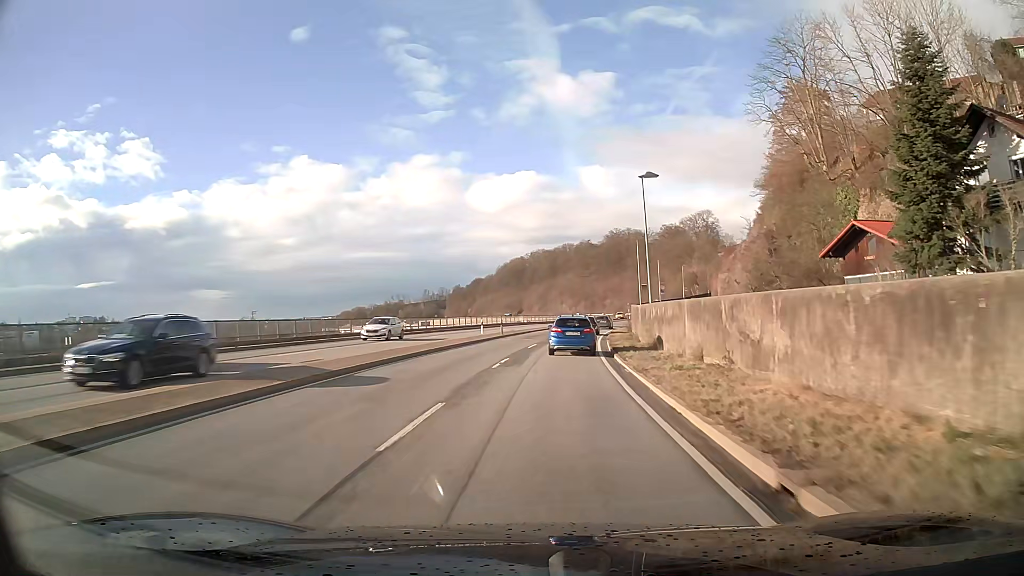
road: primary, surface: asphalt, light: Day
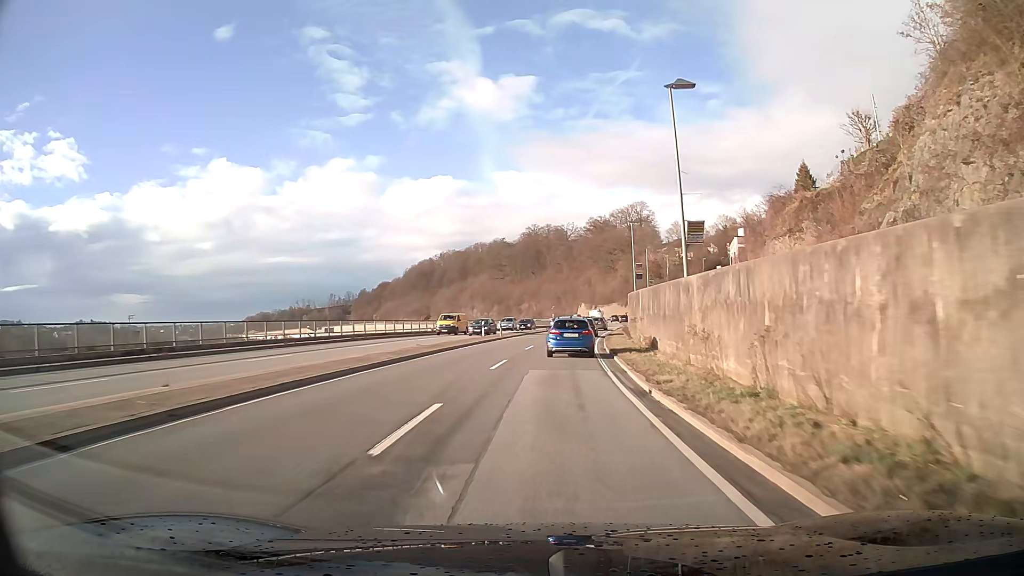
(+3.1, +48.9) m; +7°
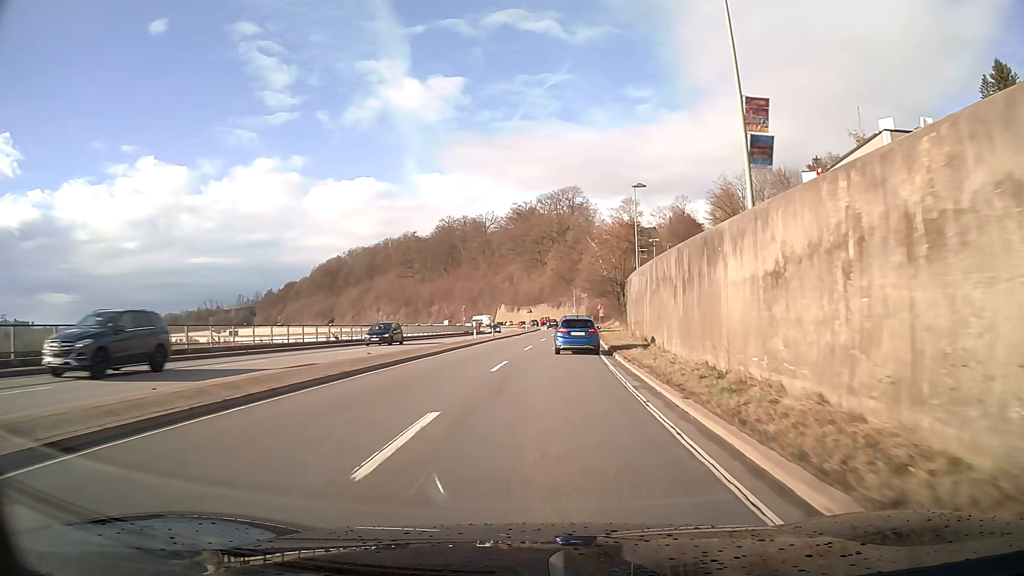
(+3.1, +49.2) m; +7°
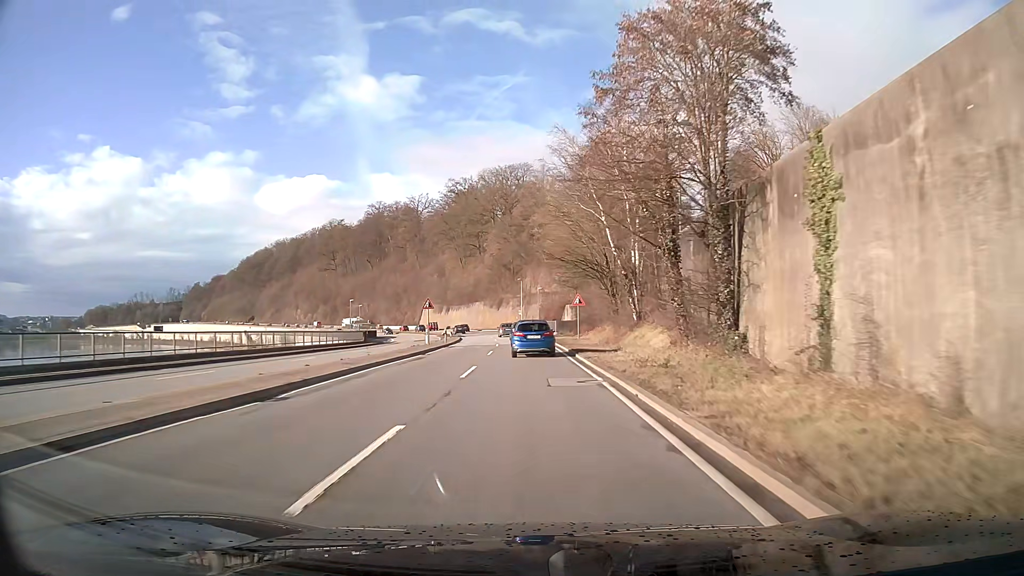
(+2.4, +49.7) m; +4°
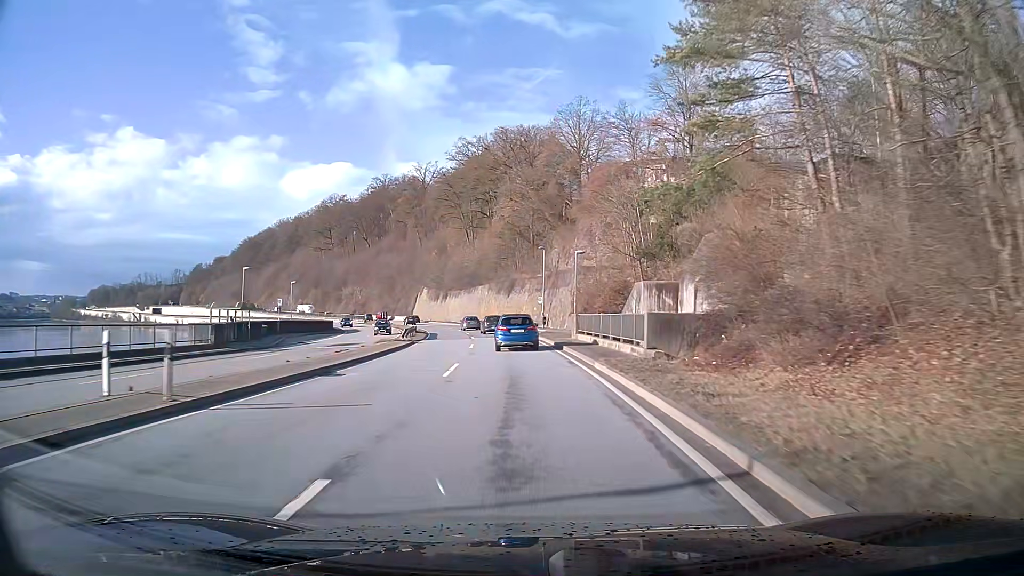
(-0.5, +40.3) m; -2°
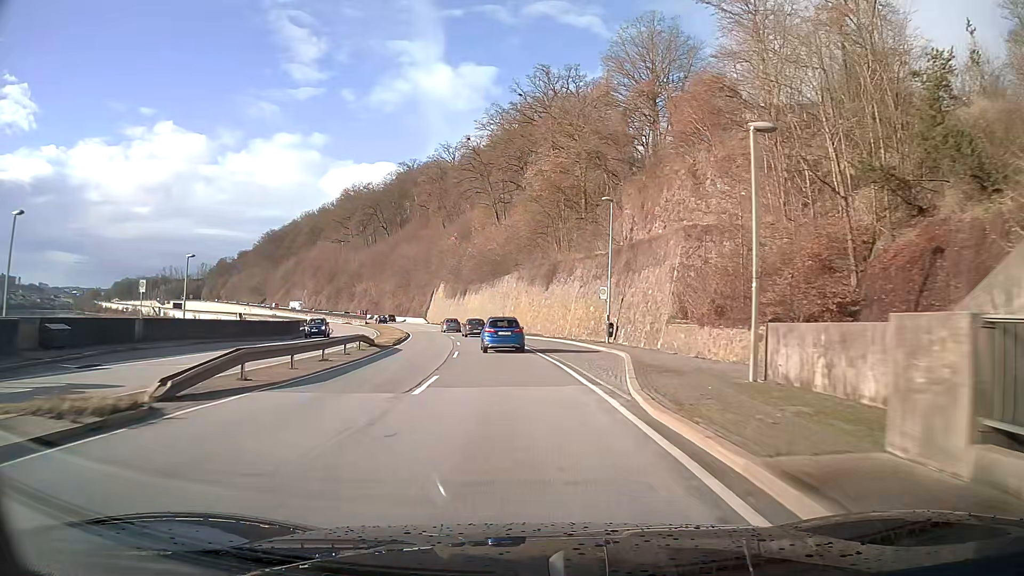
(-1.0, +30.3) m; -4°
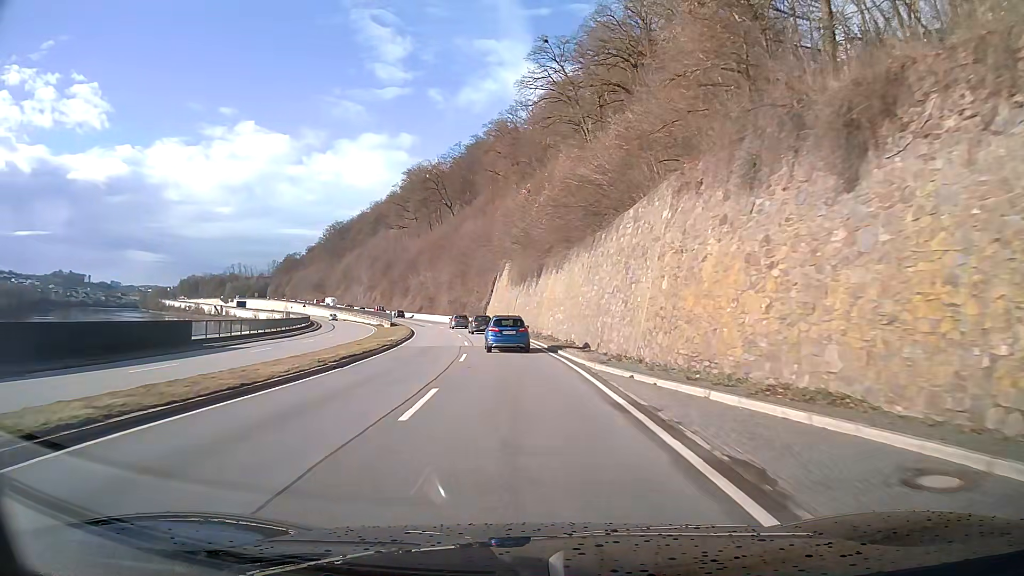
(-2.7, +40.3) m; -8°
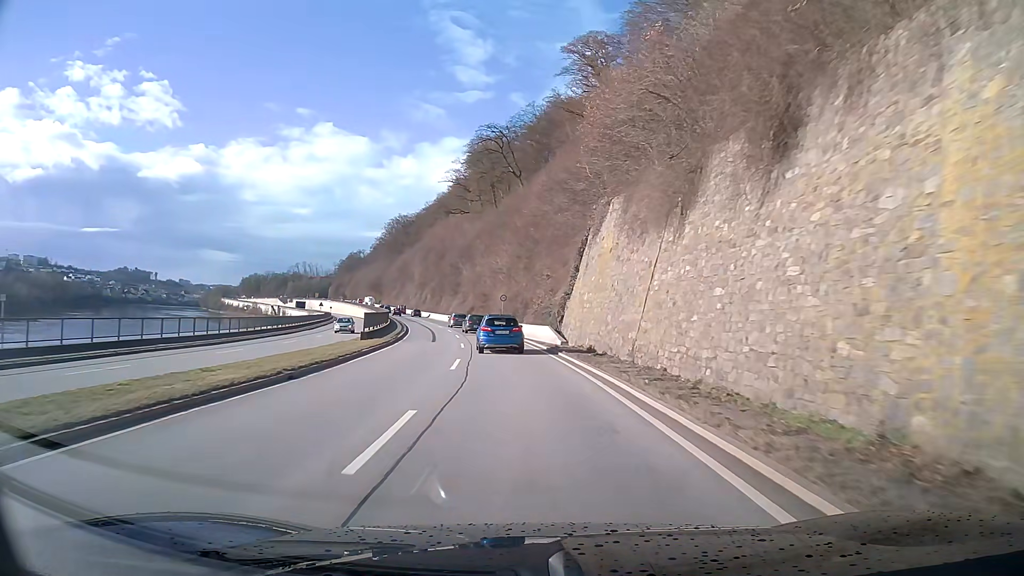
(-2.3, +39.7) m; -7°
(0, +10) (-1, +20) (-1, +30) (-3, +40) (-4, +50) (-6, +60) (-8, +69) (-10, +79) (-12, +89) (-14, +99) m
